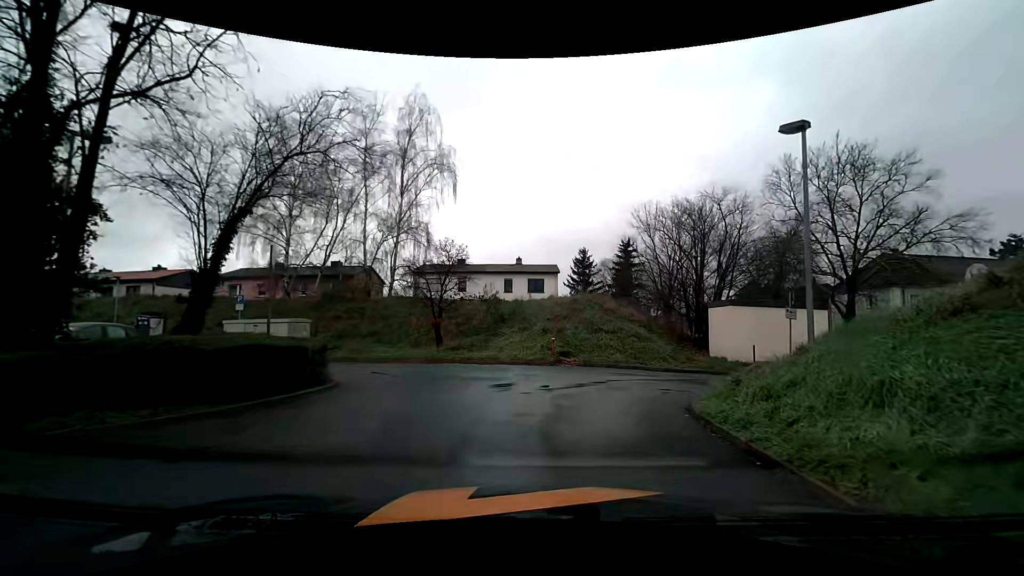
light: Day
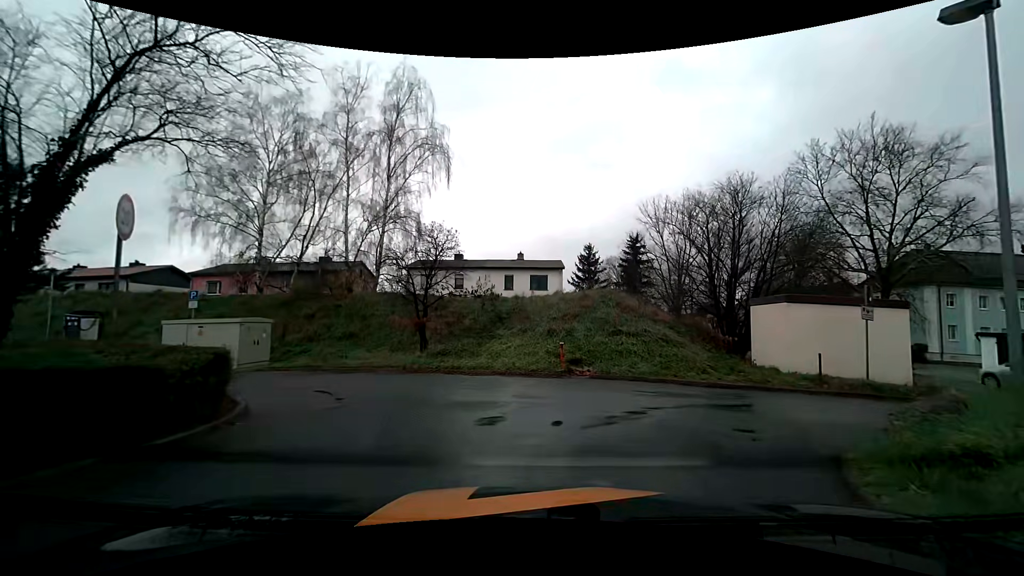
(0.0, +3.8) m; +1°
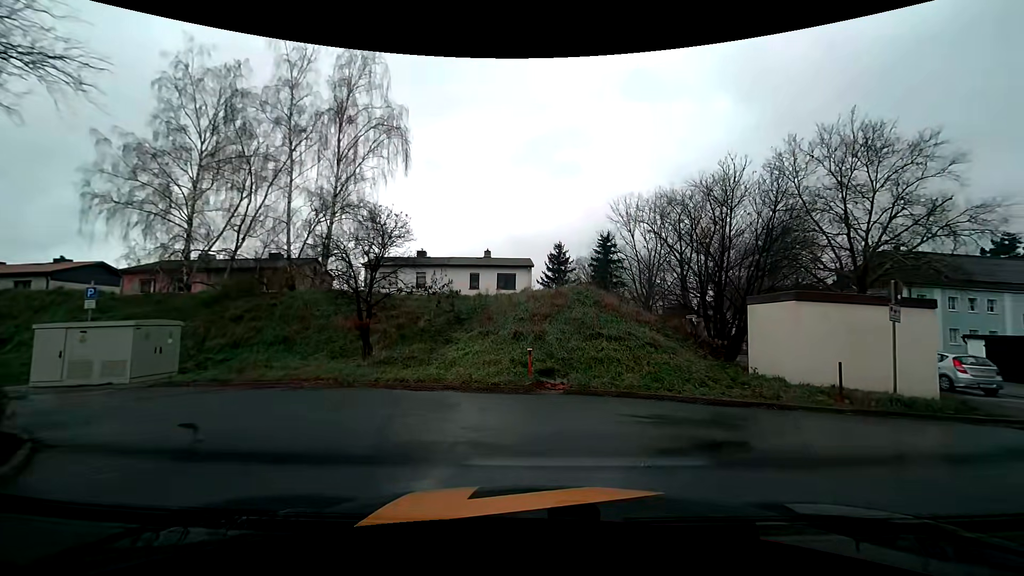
(0.0, +2.8) m; +3°
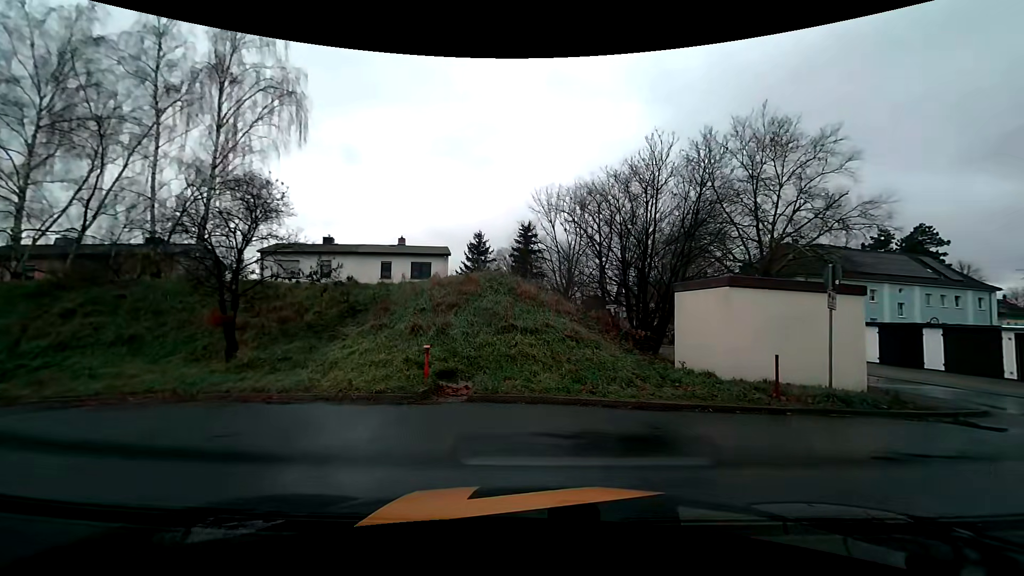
(+0.1, +2.2) m; +9°
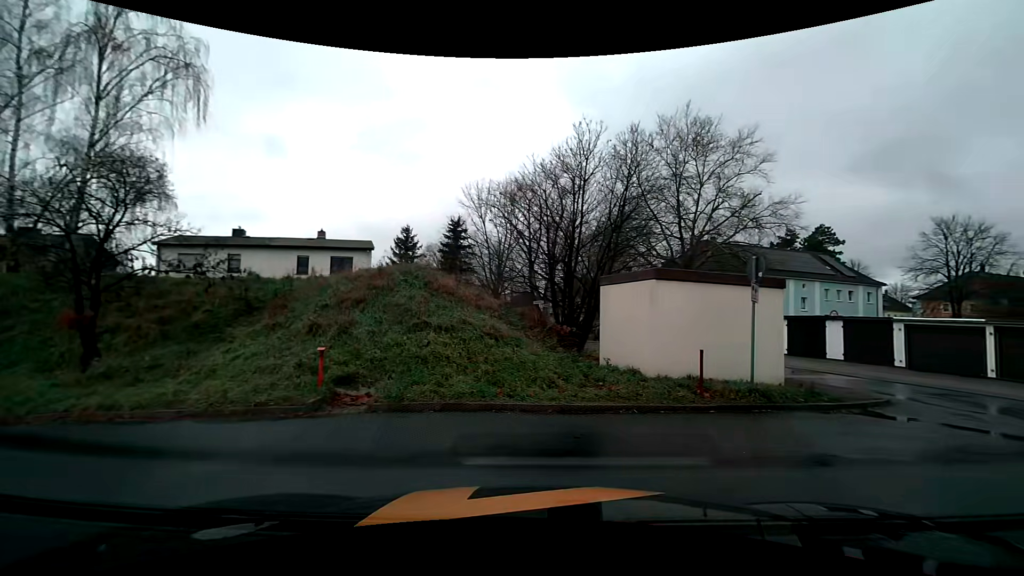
(+0.1, +1.1) m; +7°
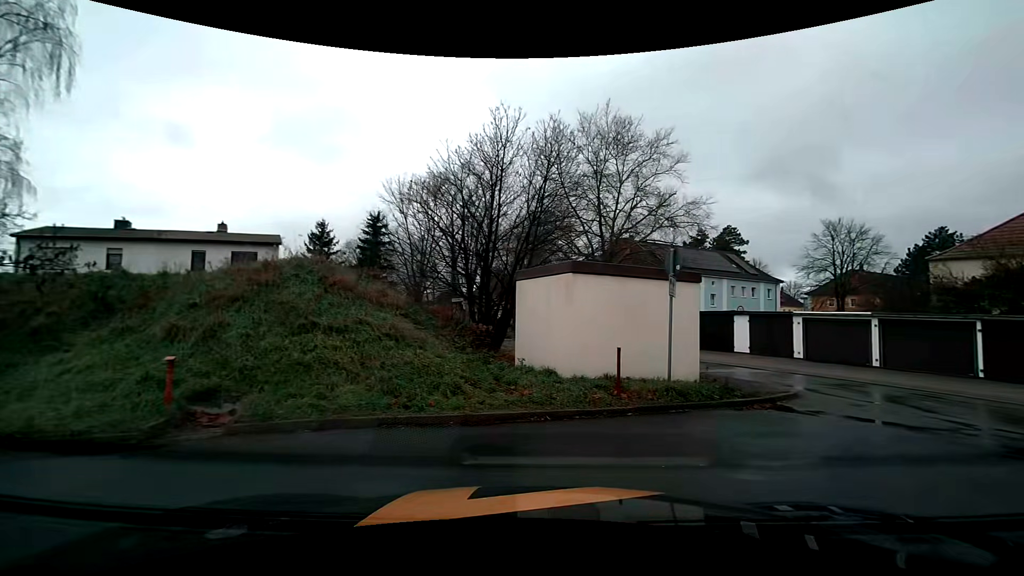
(+0.1, +1.1) m; +8°
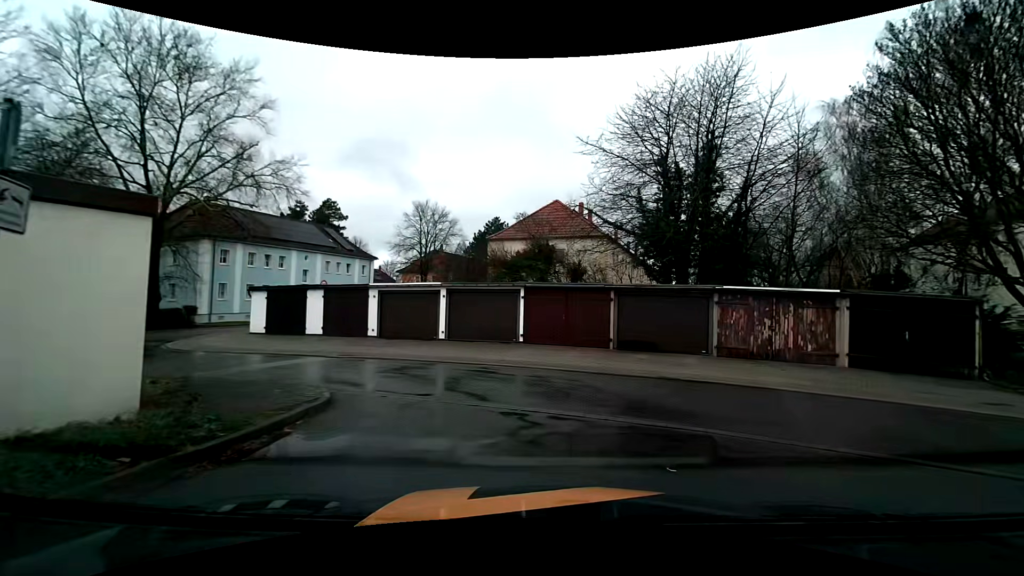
(+2.0, +5.2) m; +42°
